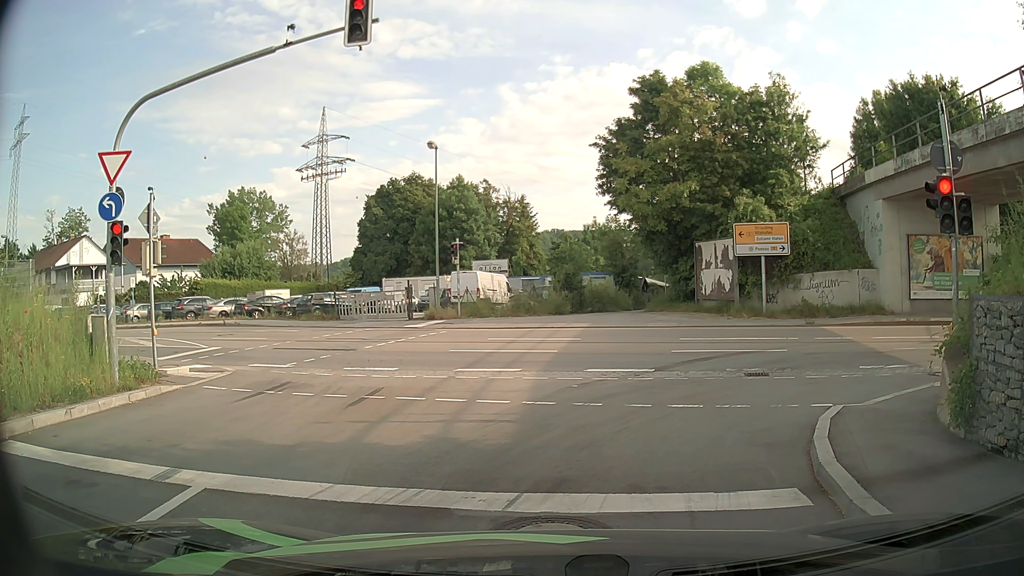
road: primary_link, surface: asphalt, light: Day
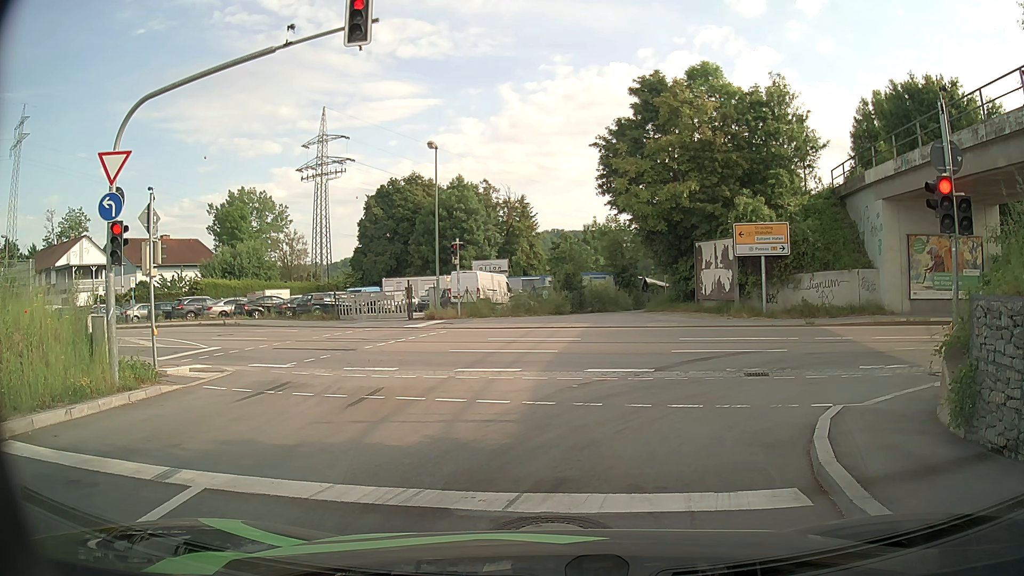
(0.0, 0.0) m; 0°
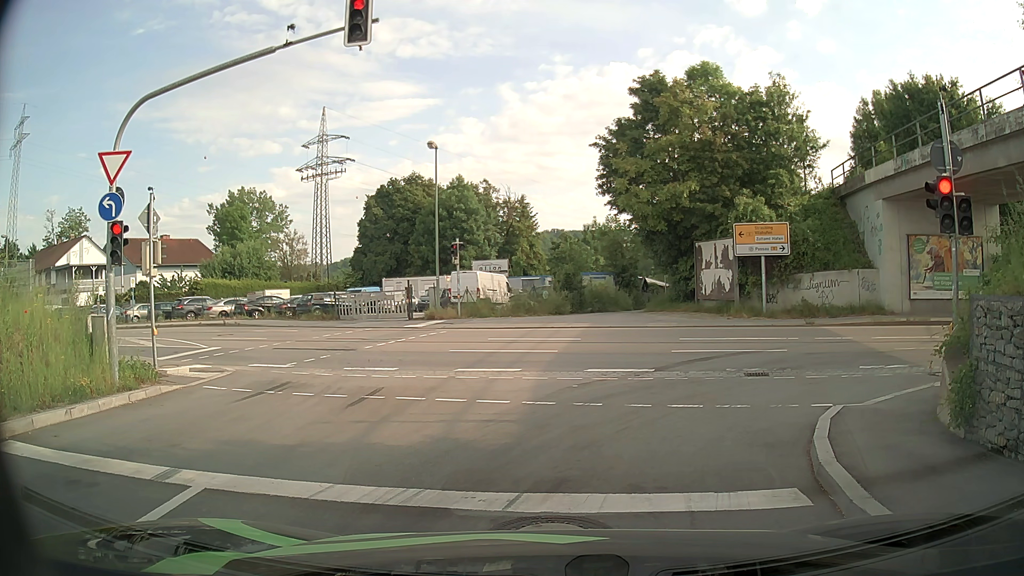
(0.0, 0.0) m; 0°
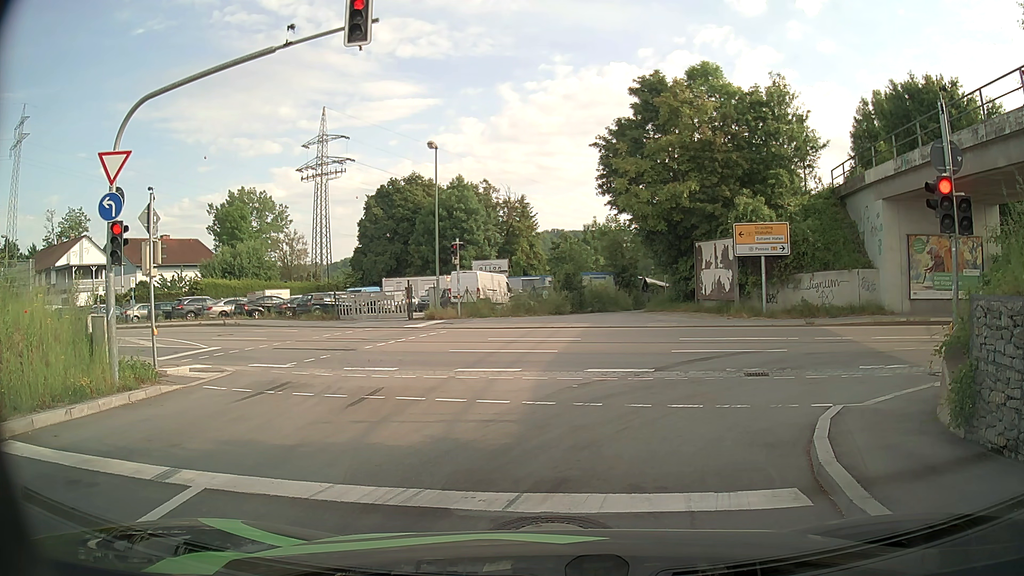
(0.0, 0.0) m; 0°
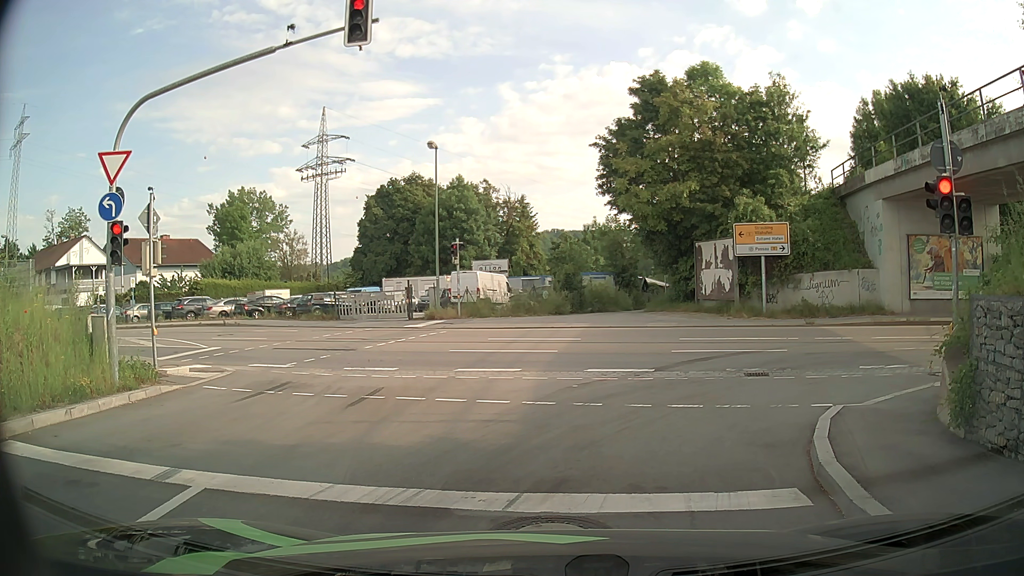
(0.0, 0.0) m; 0°
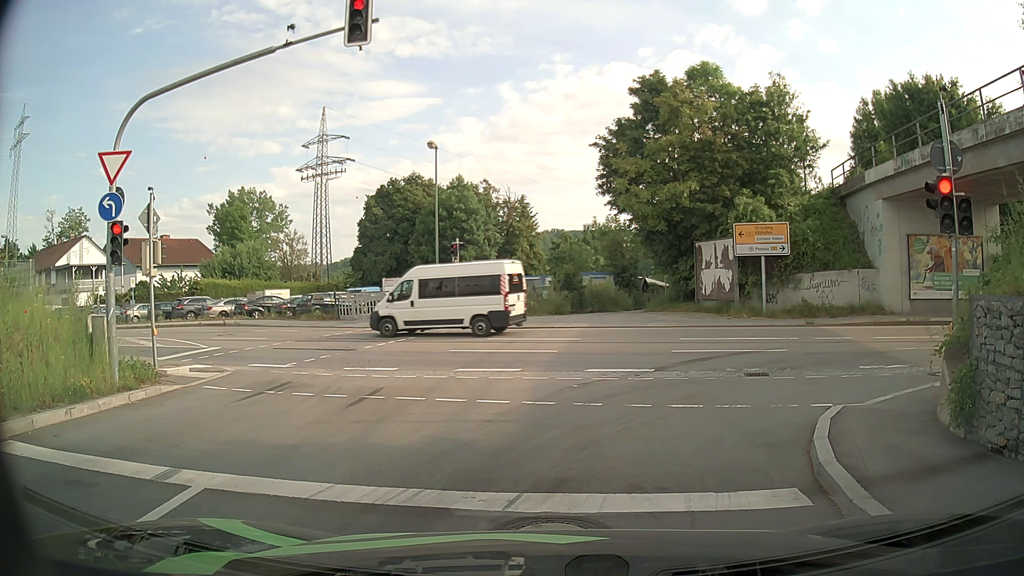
(0.0, 0.0) m; 0°
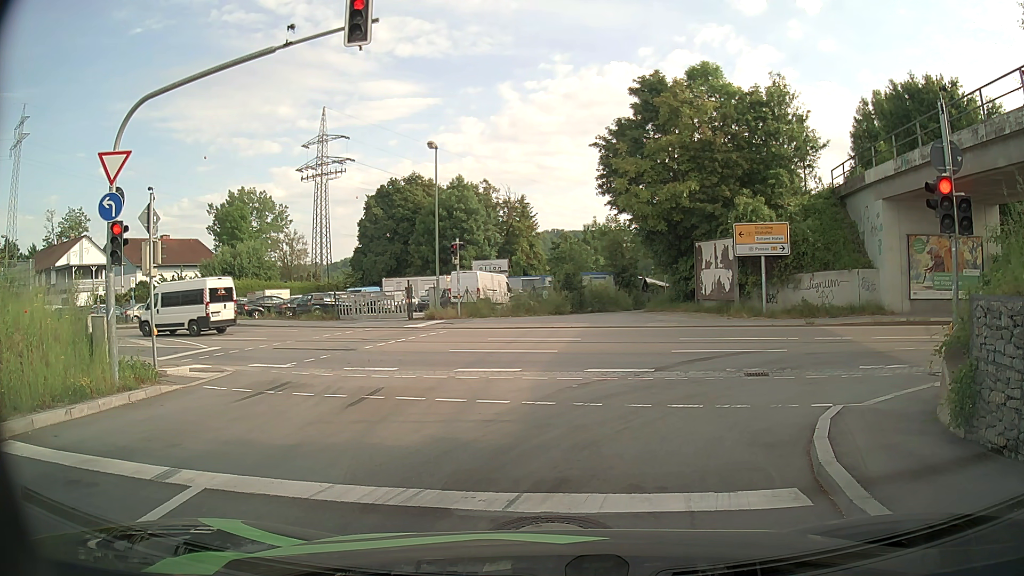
(0.0, 0.0) m; 0°
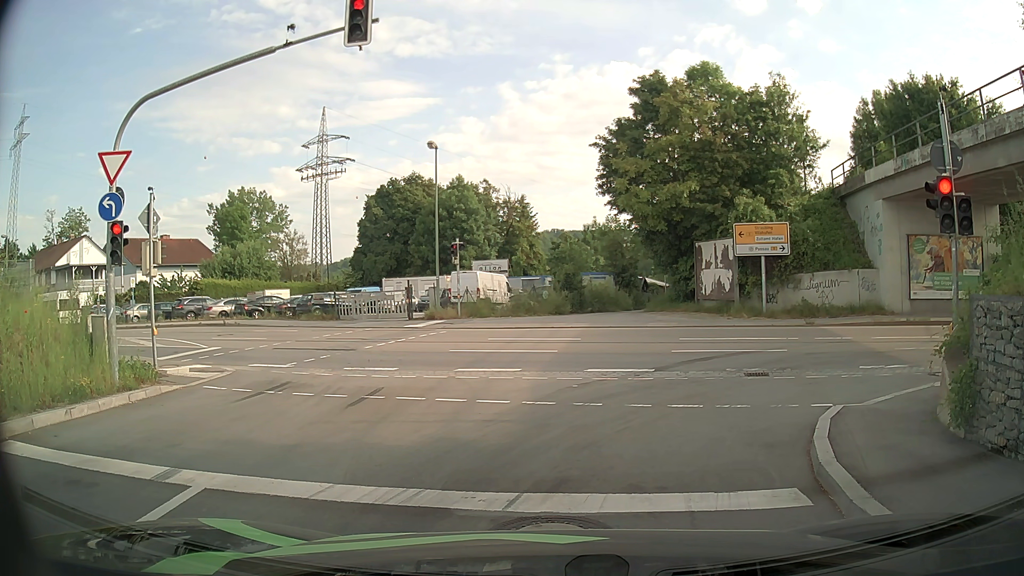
(0.0, 0.0) m; 0°
